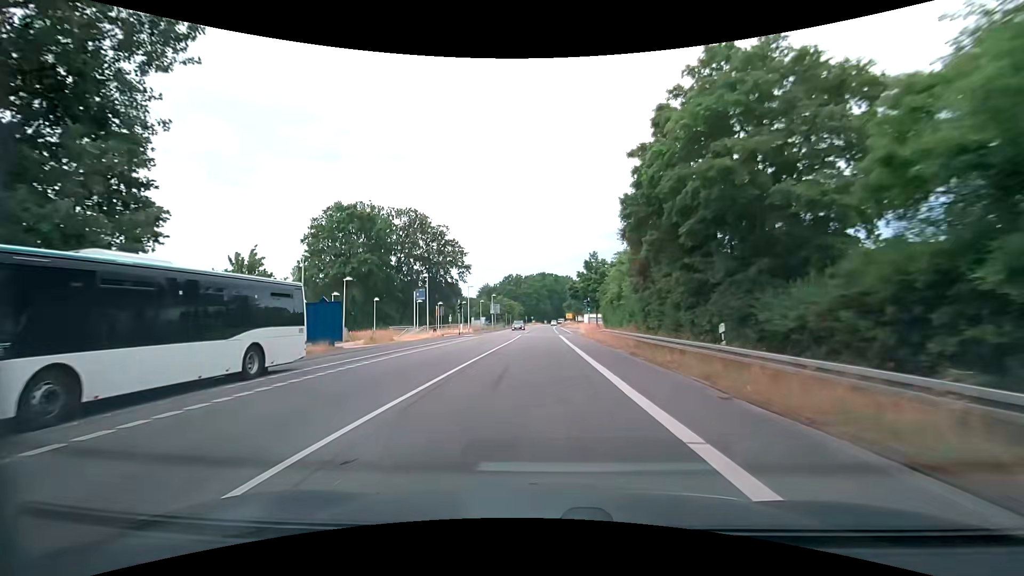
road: secondary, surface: asphalt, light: Day
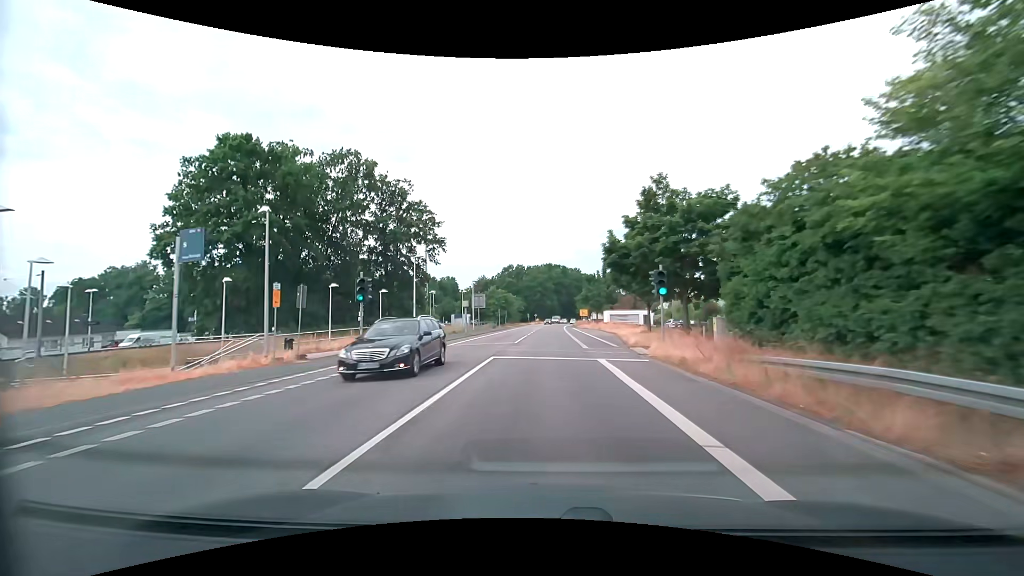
(-0.1, +30.4) m; -1°
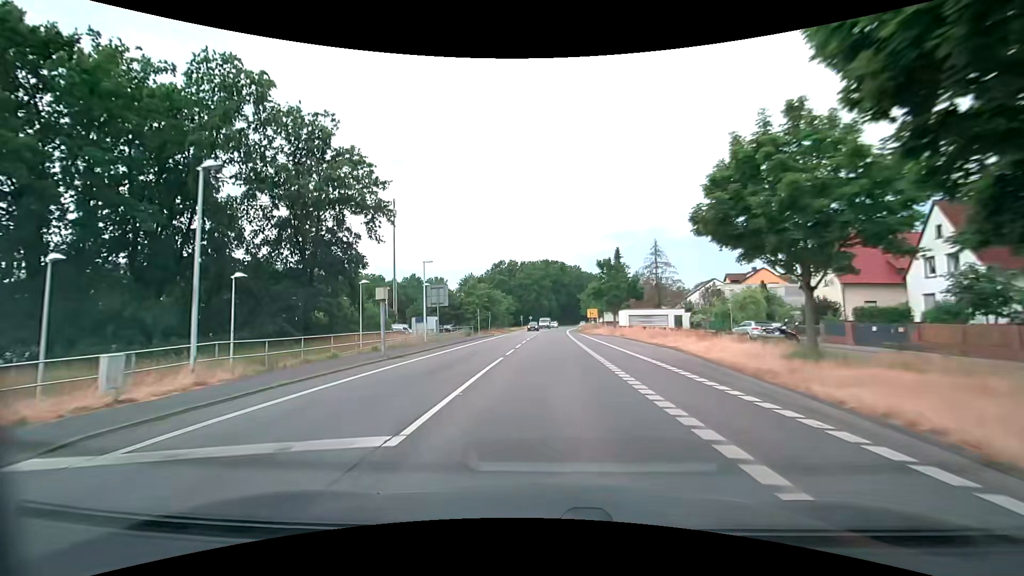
(+0.2, +22.8) m; +1°
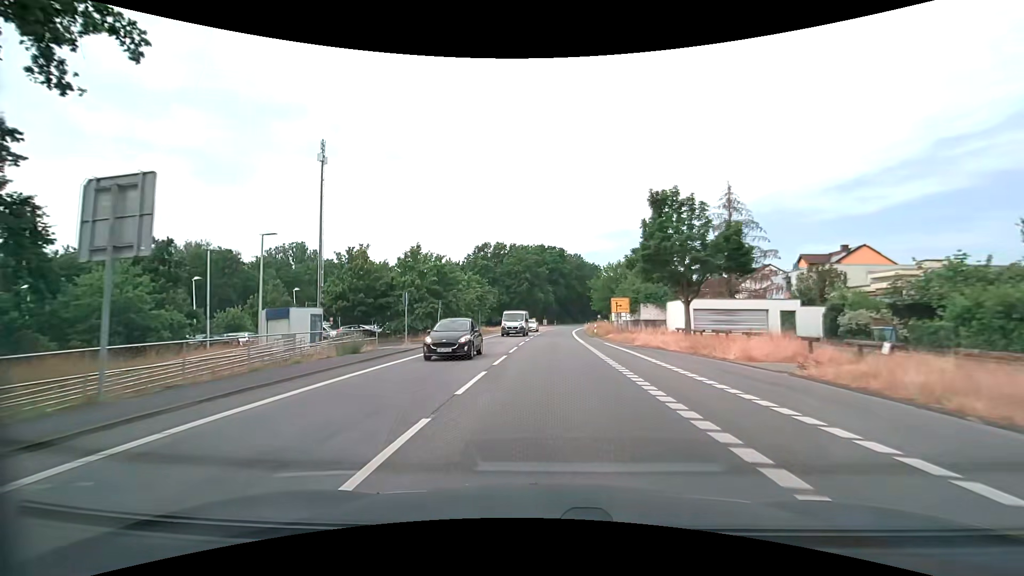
(+0.2, +30.4) m; +1°
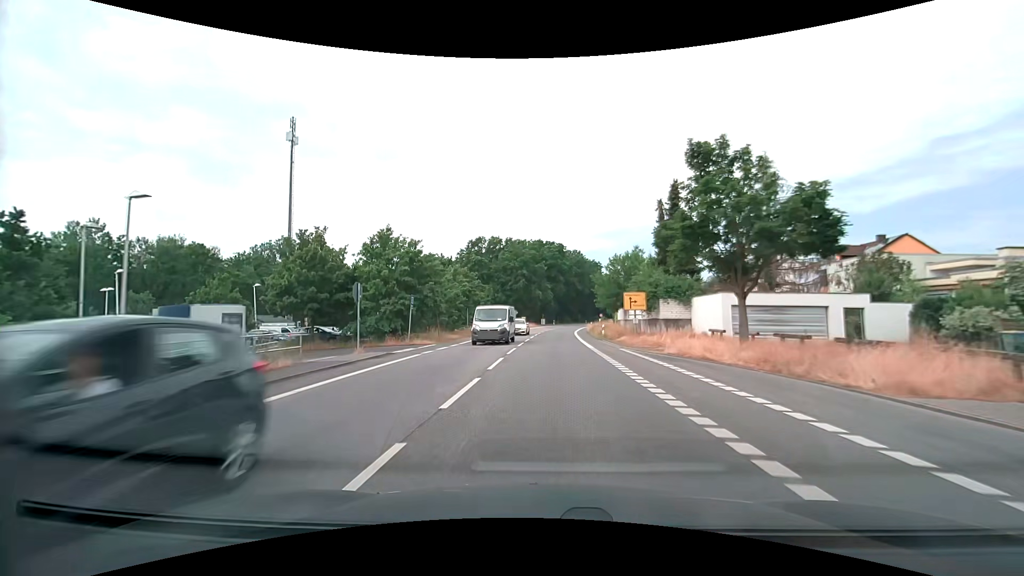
(0.0, +7.6) m; 0°
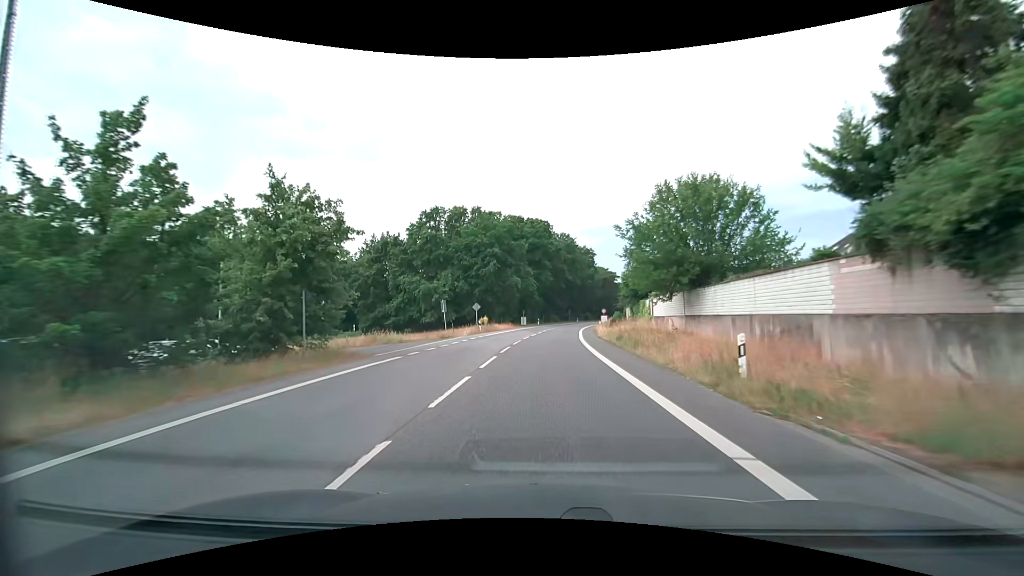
(+0.4, +30.4) m; +2°
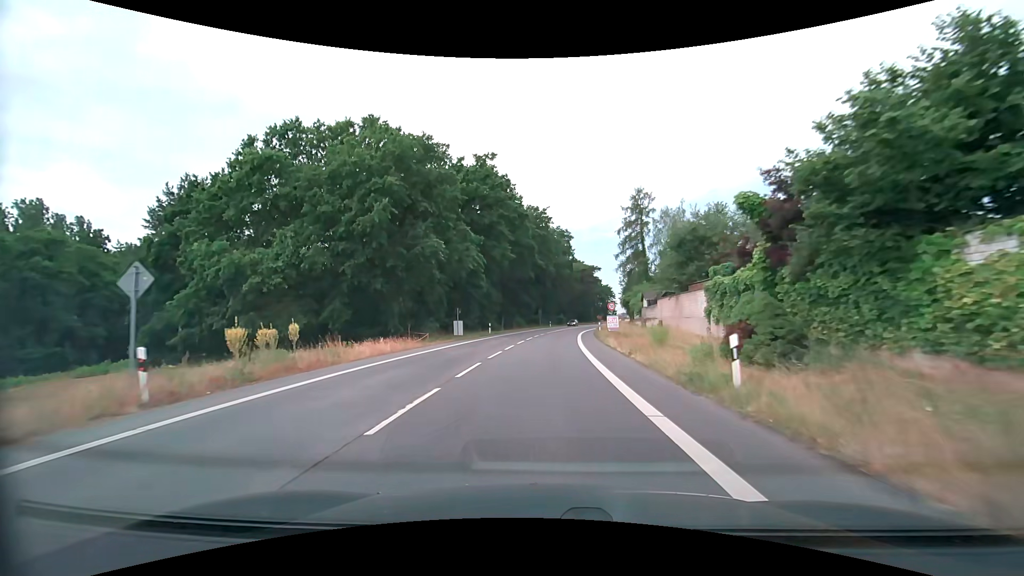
(+1.0, +38.0) m; +4°
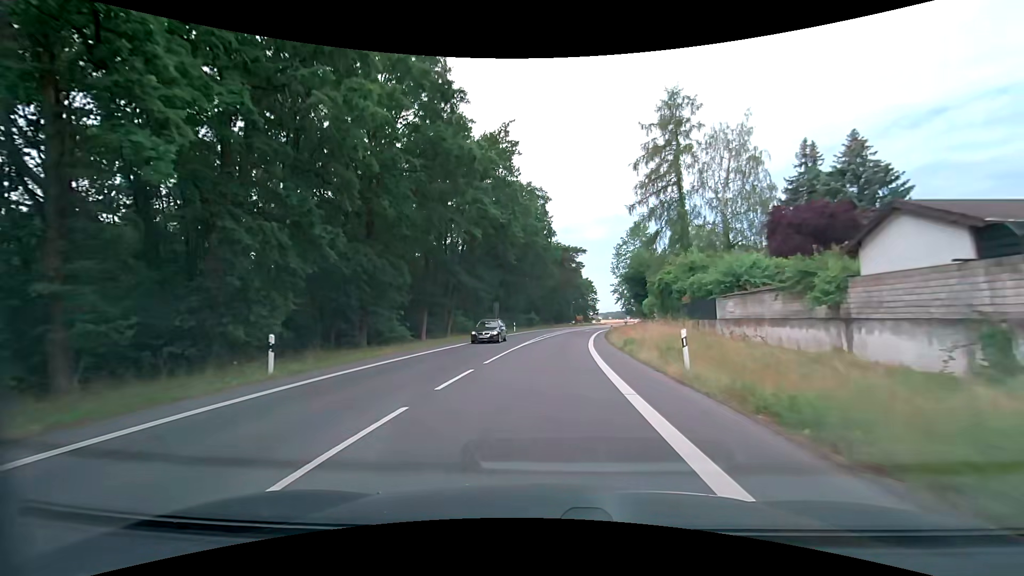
(+1.1, +38.1) m; +3°
(0, +10) (0, +20) (+1, +30) (+2, +40) (+3, +50) (+4, +60) (+6, +70) (+8, +79) (+10, +89) (+12, +99) m
